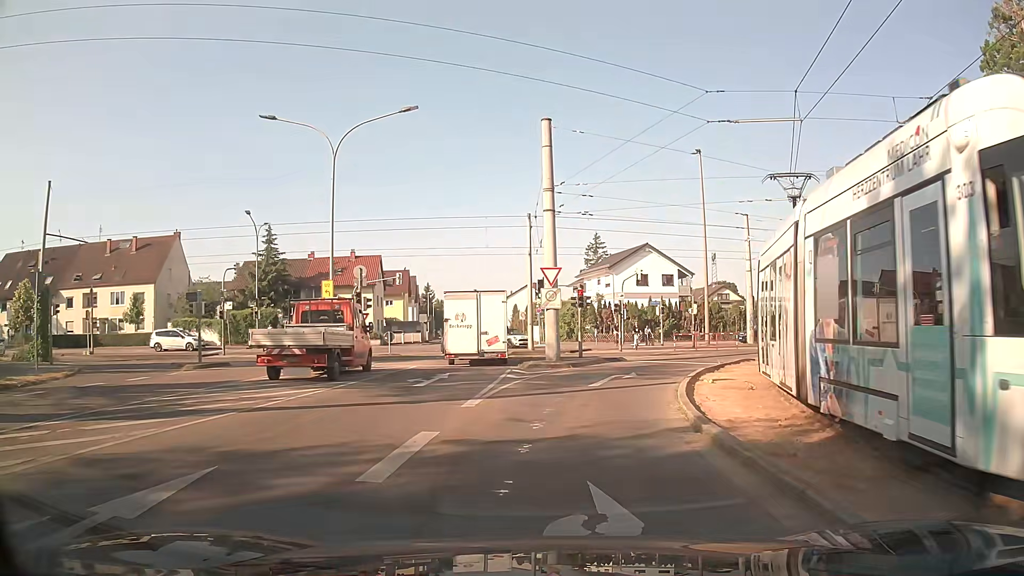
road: residential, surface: asphalt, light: Day
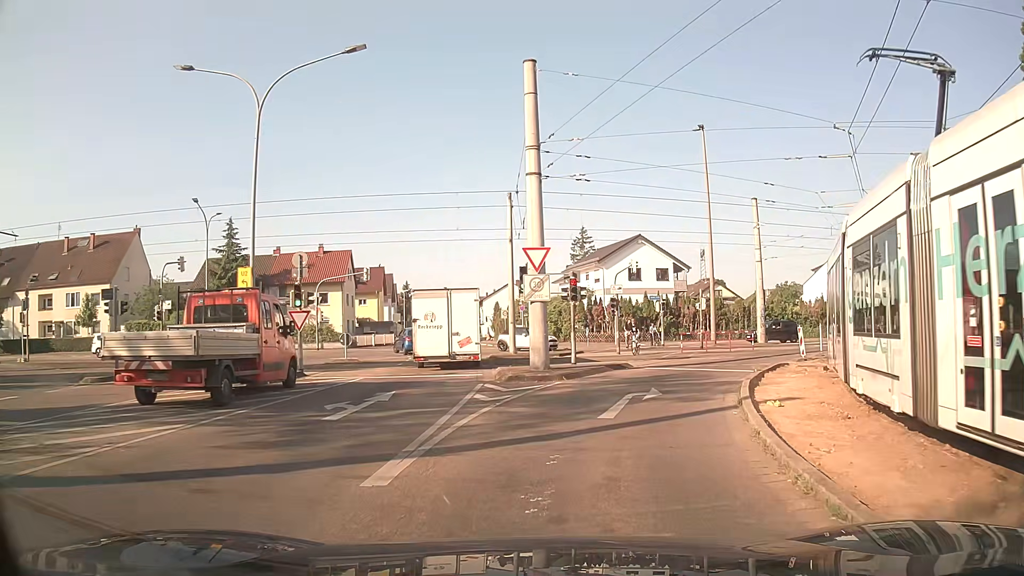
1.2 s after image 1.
(+0.1, +6.0) m; +2°
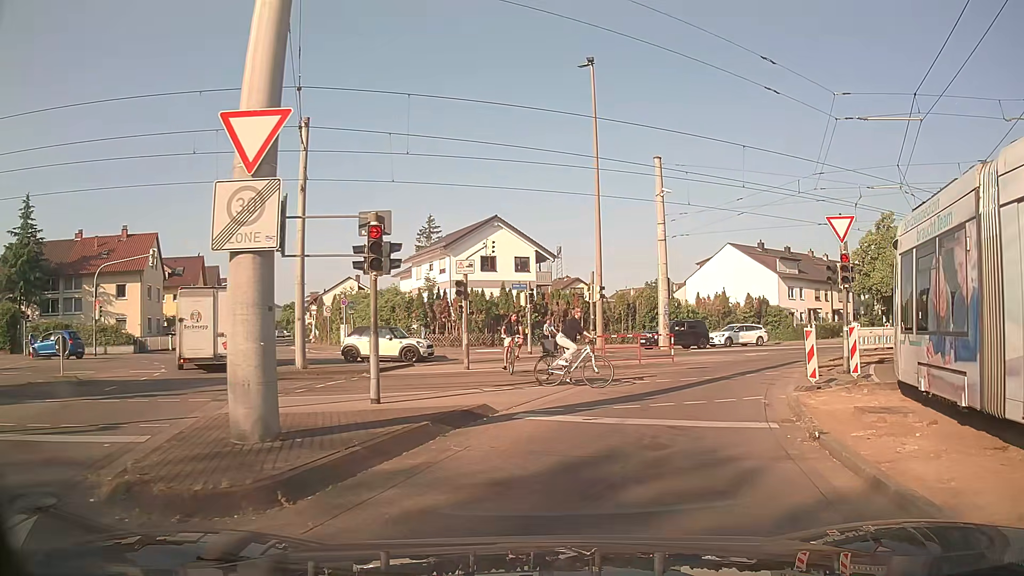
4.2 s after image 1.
(+1.1, +12.1) m; +12°
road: tertiary_link
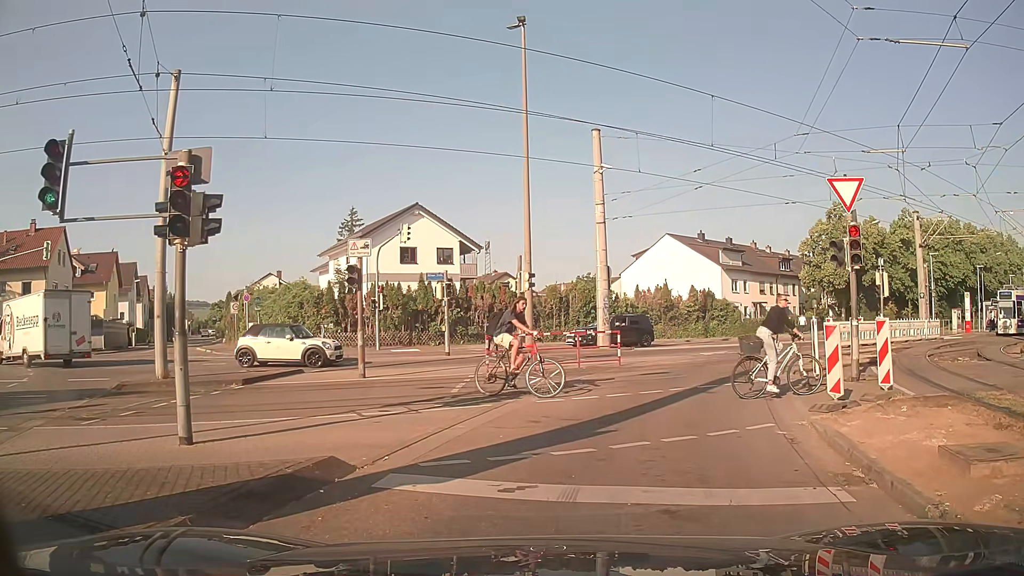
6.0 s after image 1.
(+0.3, +4.3) m; +7°
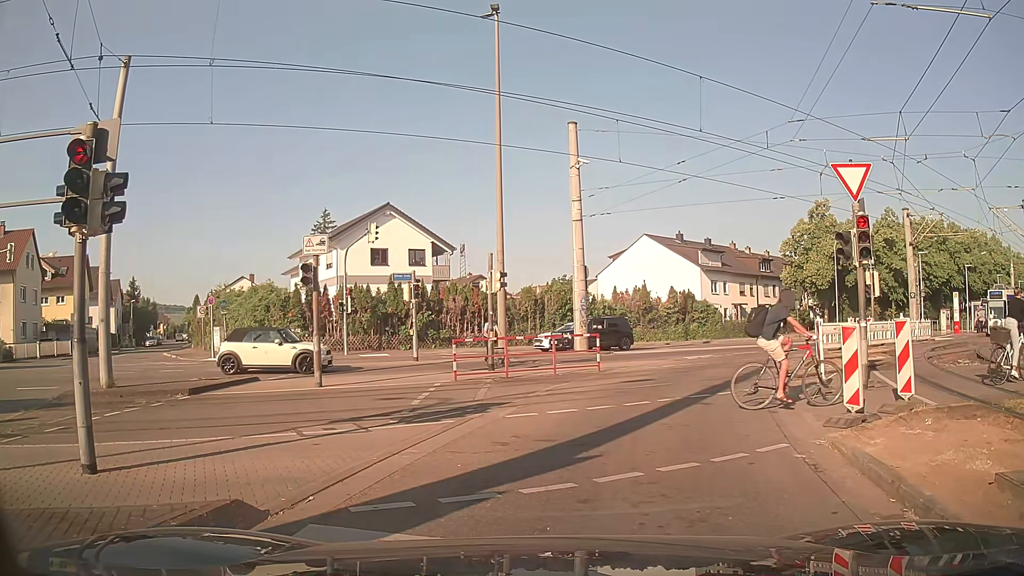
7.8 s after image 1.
(+0.1, +1.4) m; +2°
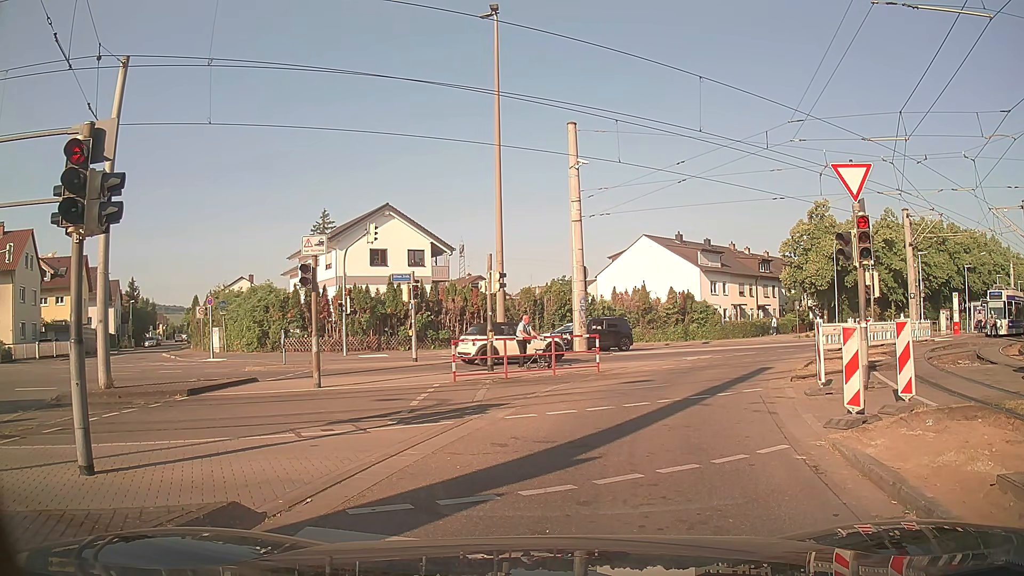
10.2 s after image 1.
(0.0, +0.1) m; 0°
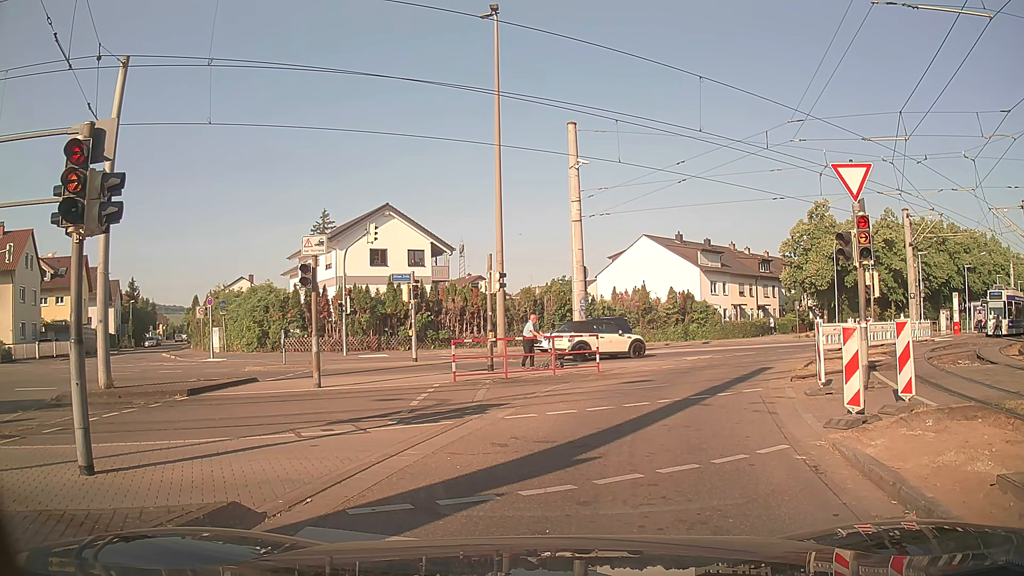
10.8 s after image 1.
(0.0, 0.0) m; 0°
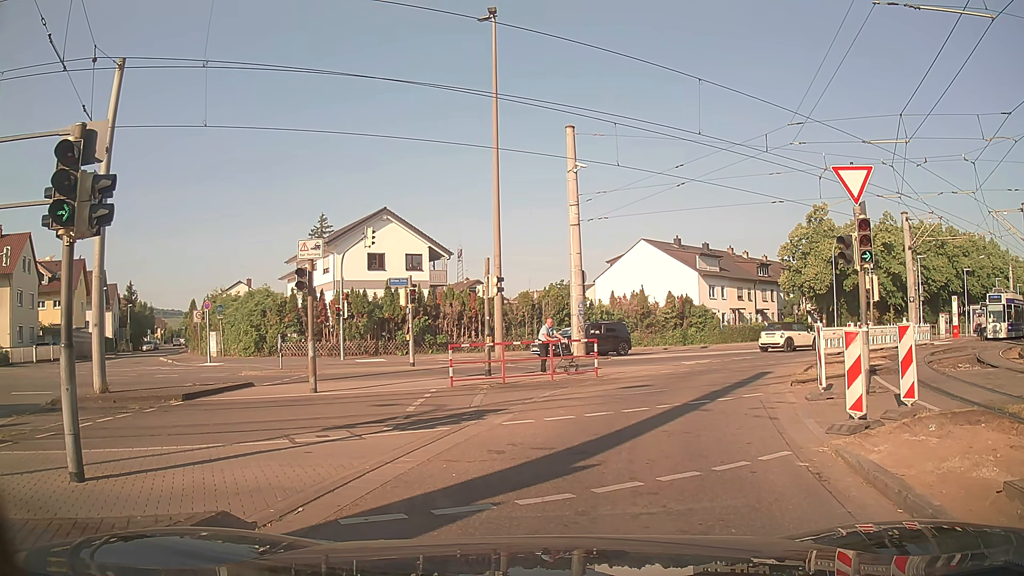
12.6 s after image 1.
(0.0, +0.2) m; 0°
(+1, +10) (+4, +19) (+9, +28) (+15, +36) (+23, +42) (+31, +48) (+39, +54) (+47, +60) (+55, +66) (+64, +72) m
